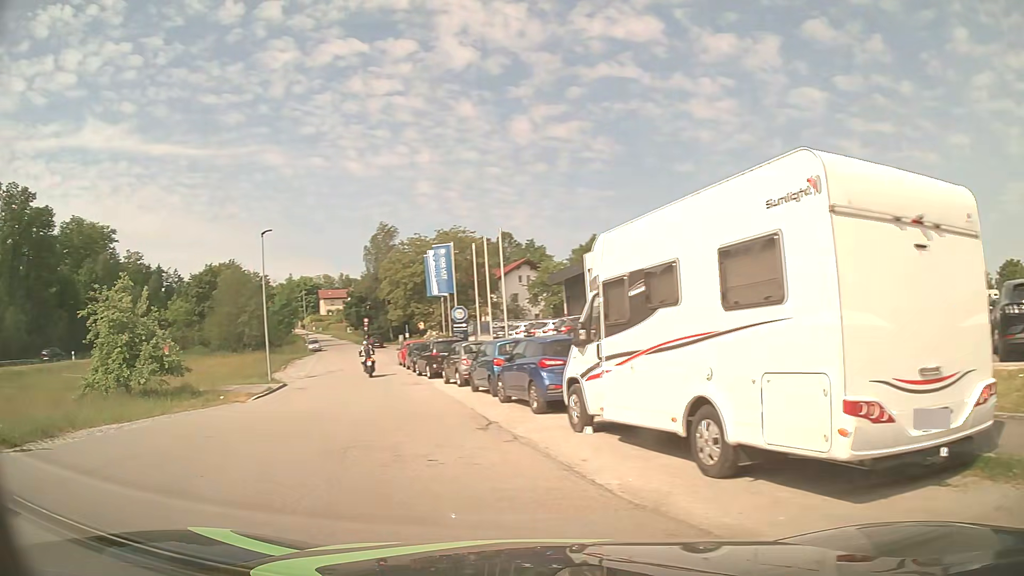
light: Day
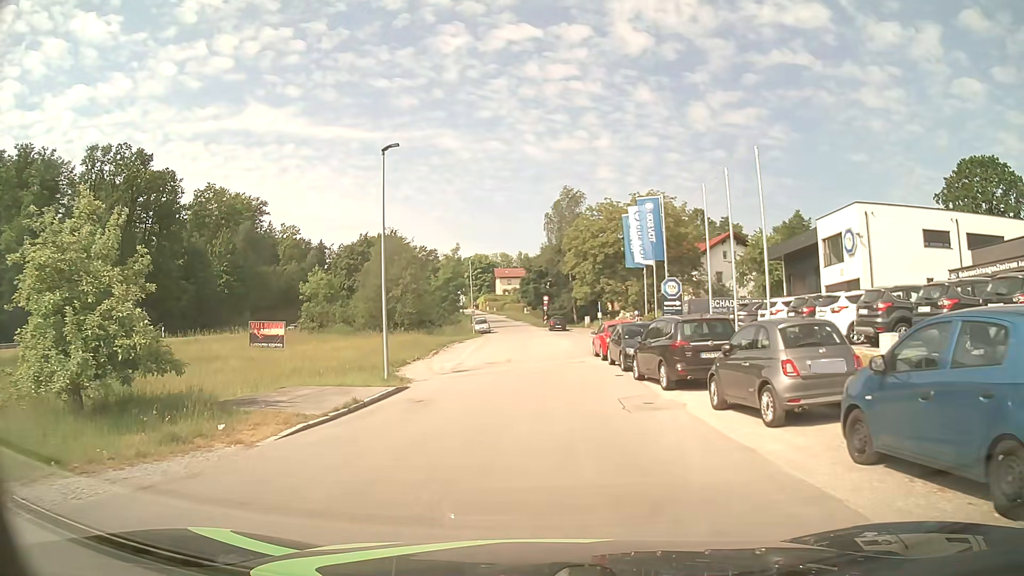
(-3.6, +13.0) m; -18°
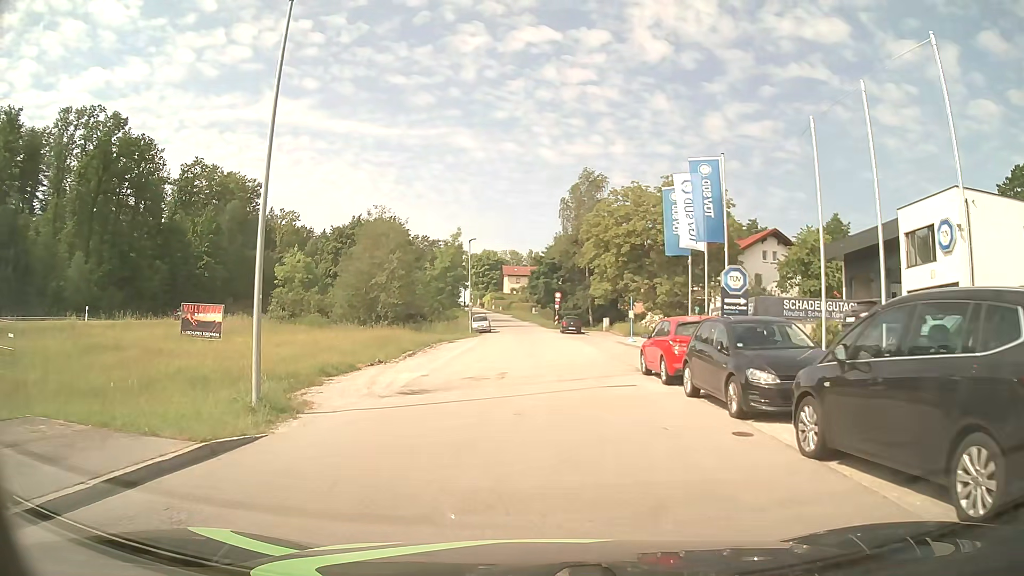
(-0.1, +11.1) m; -1°
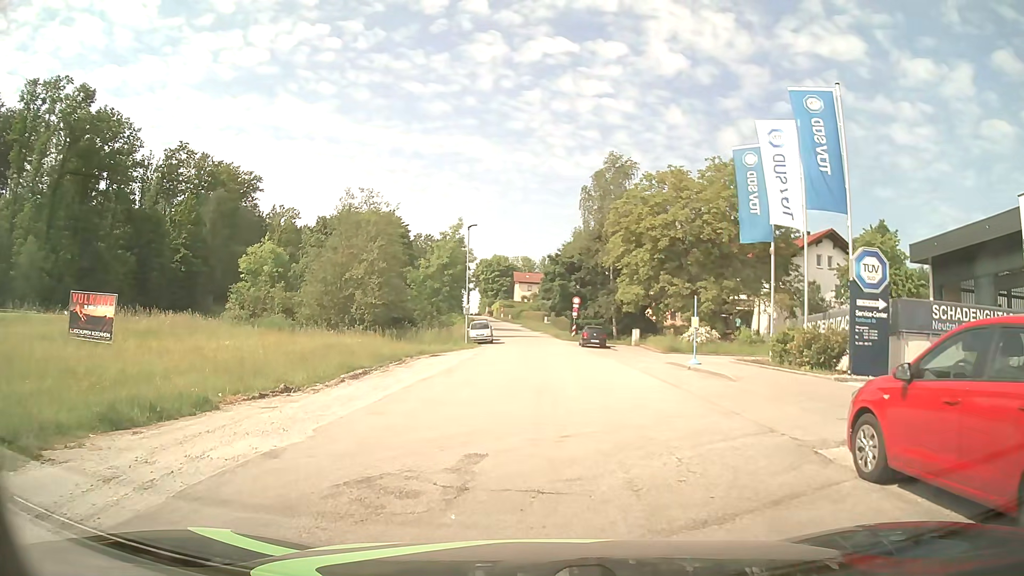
(0.0, +11.4) m; 0°
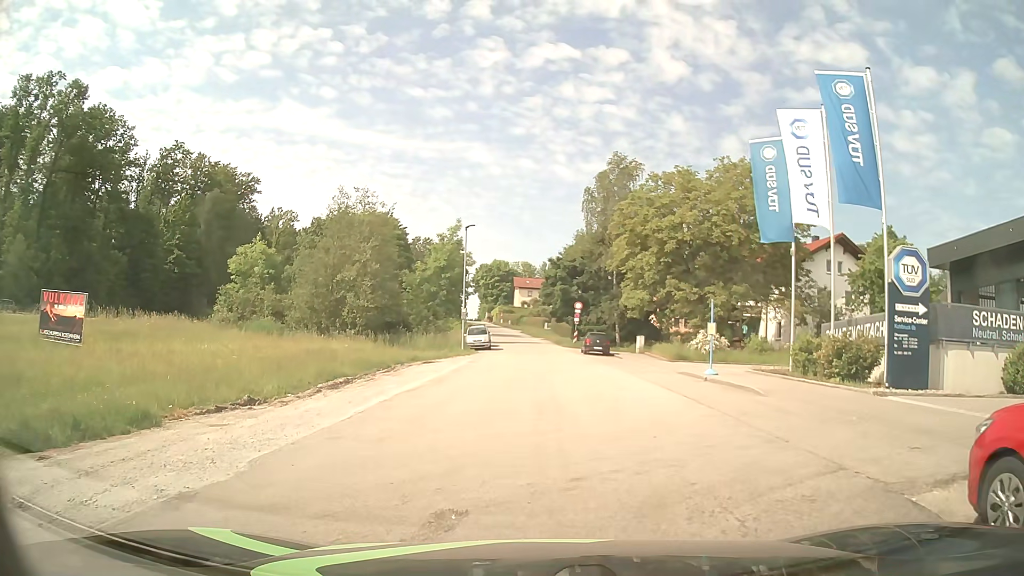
(0.0, +2.1) m; 0°
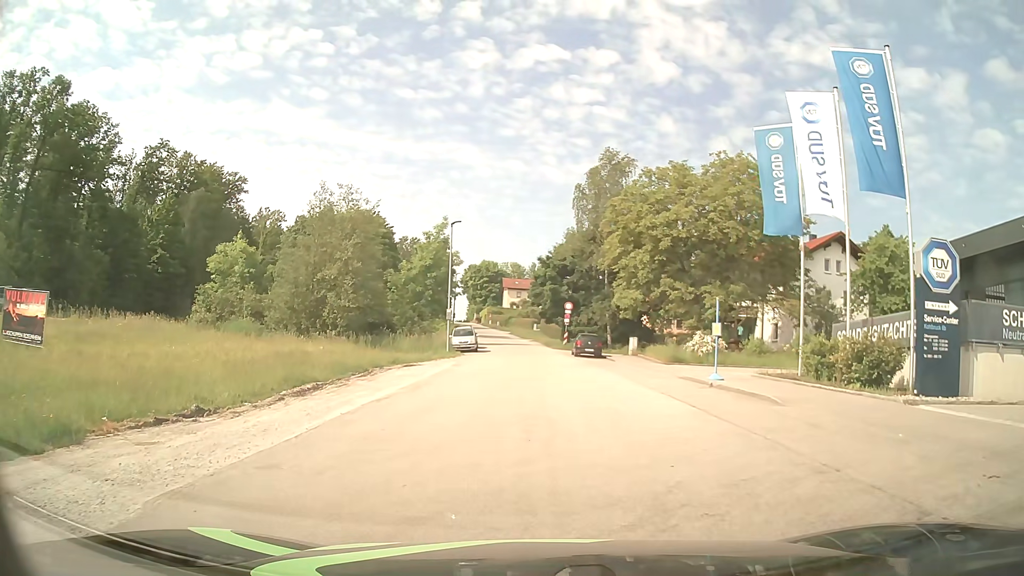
(0.0, +1.8) m; -1°
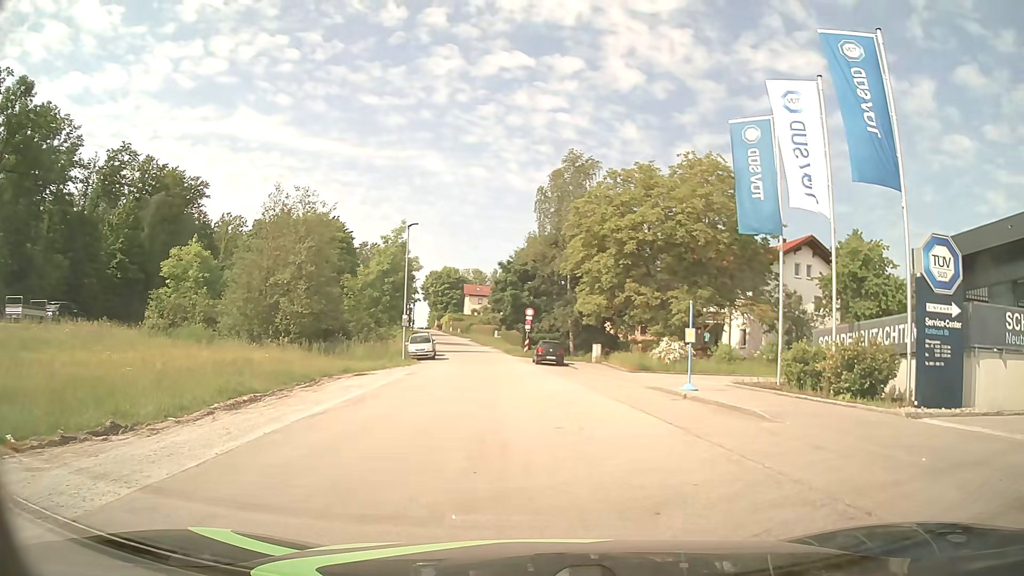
(+0.1, +1.6) m; +4°
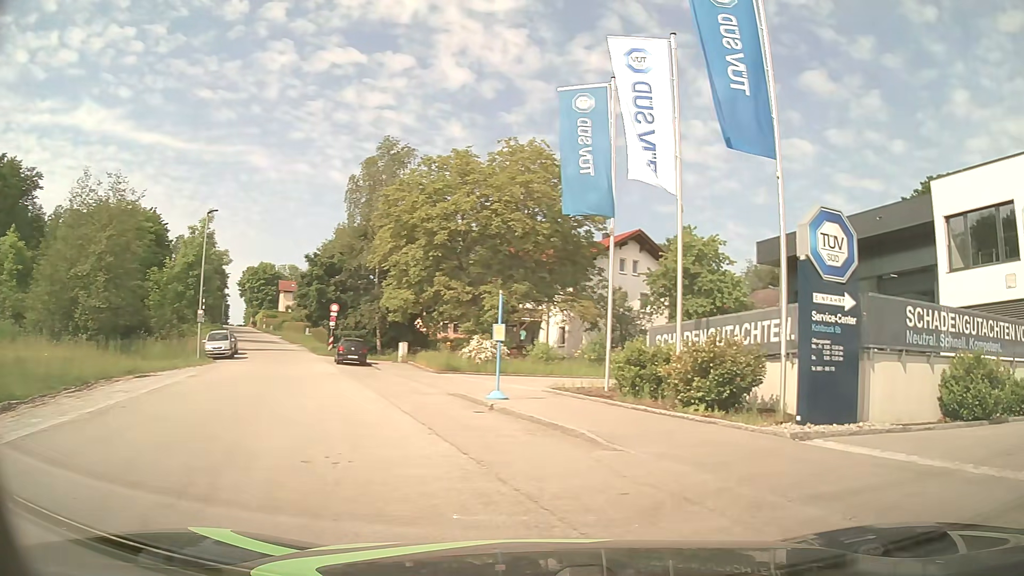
(+0.4, +3.1) m; +15°
